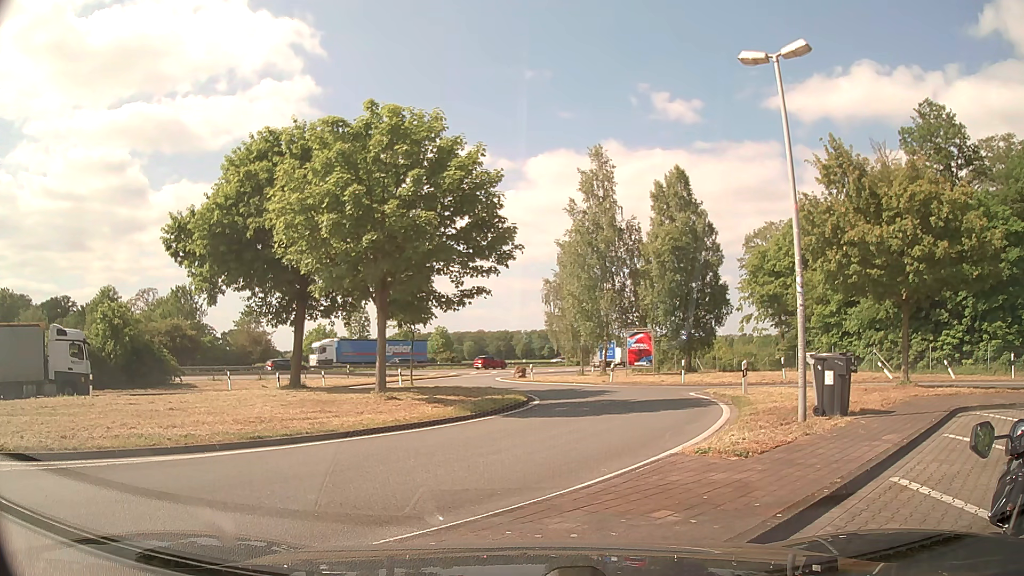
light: Day
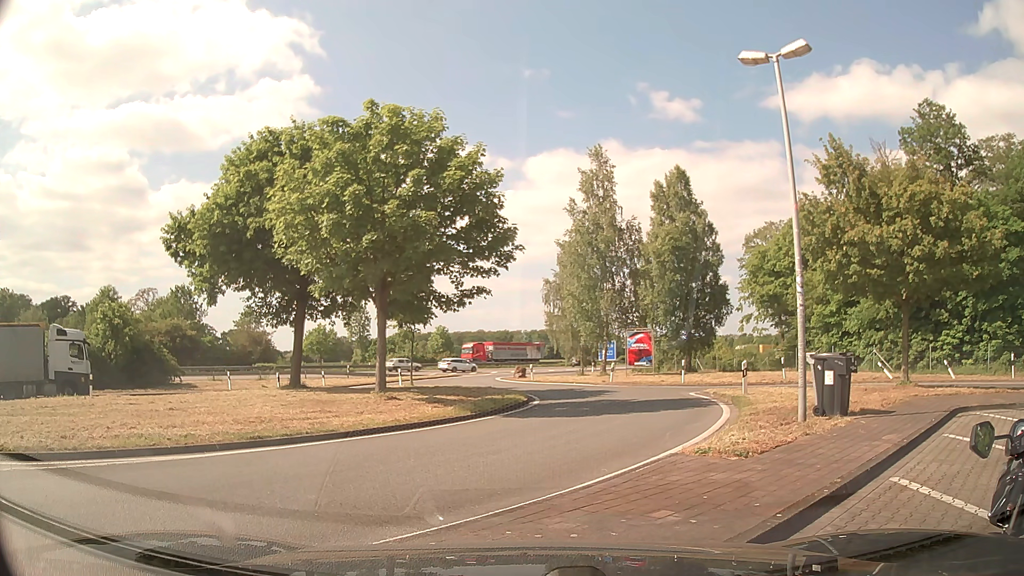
(0.0, 0.0) m; 0°
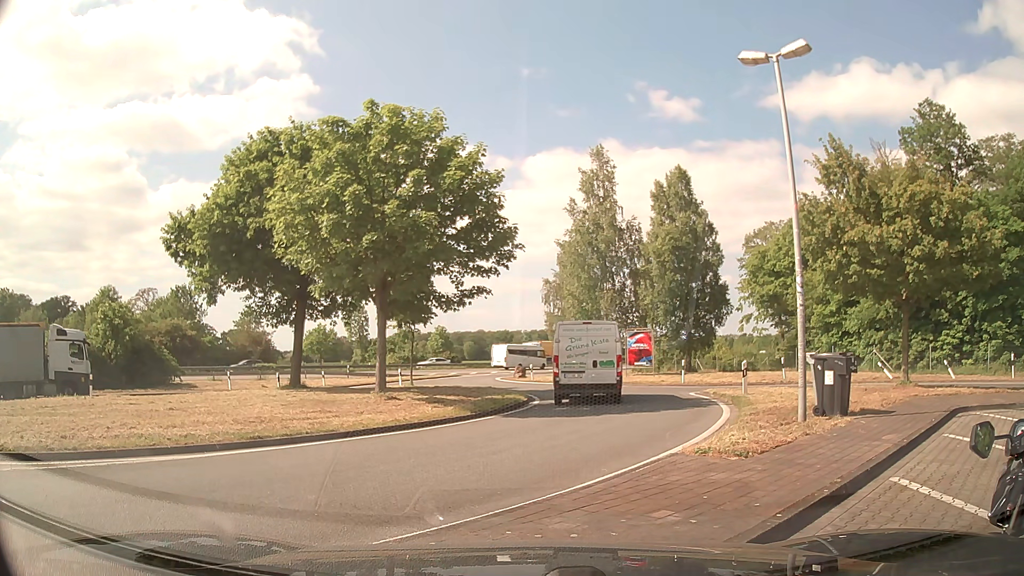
(0.0, 0.0) m; 0°
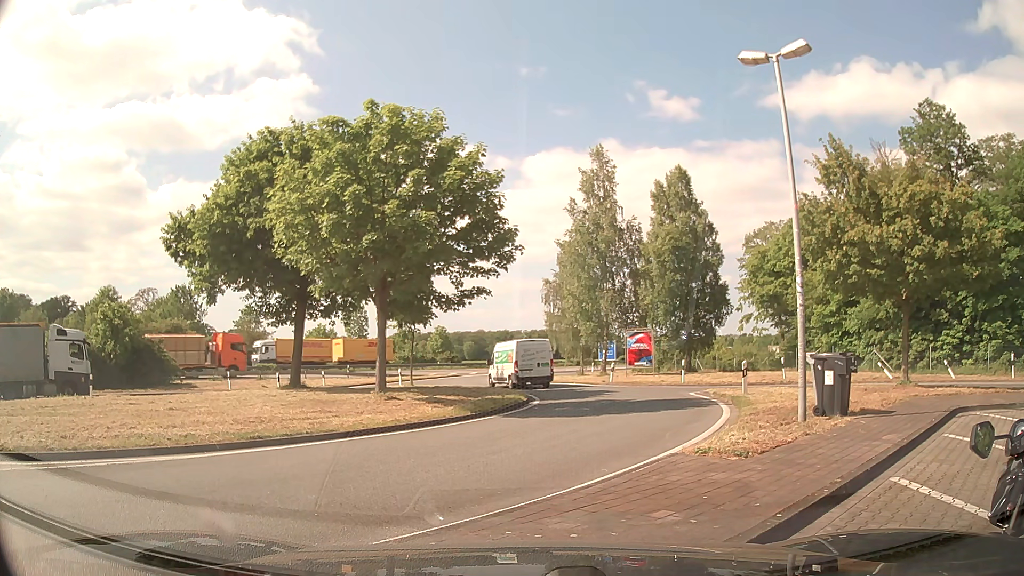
(0.0, 0.0) m; 0°
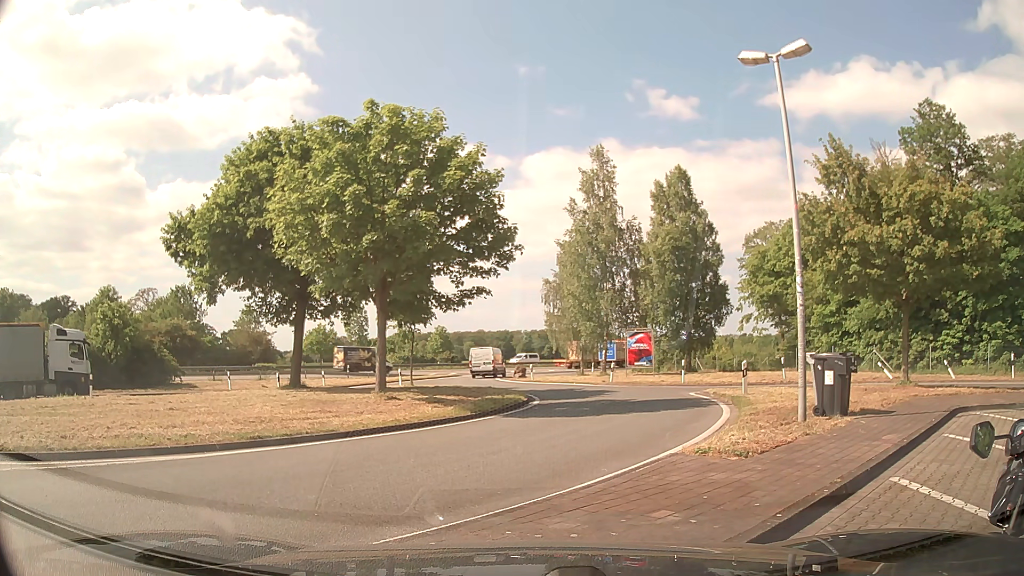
(0.0, 0.0) m; 0°
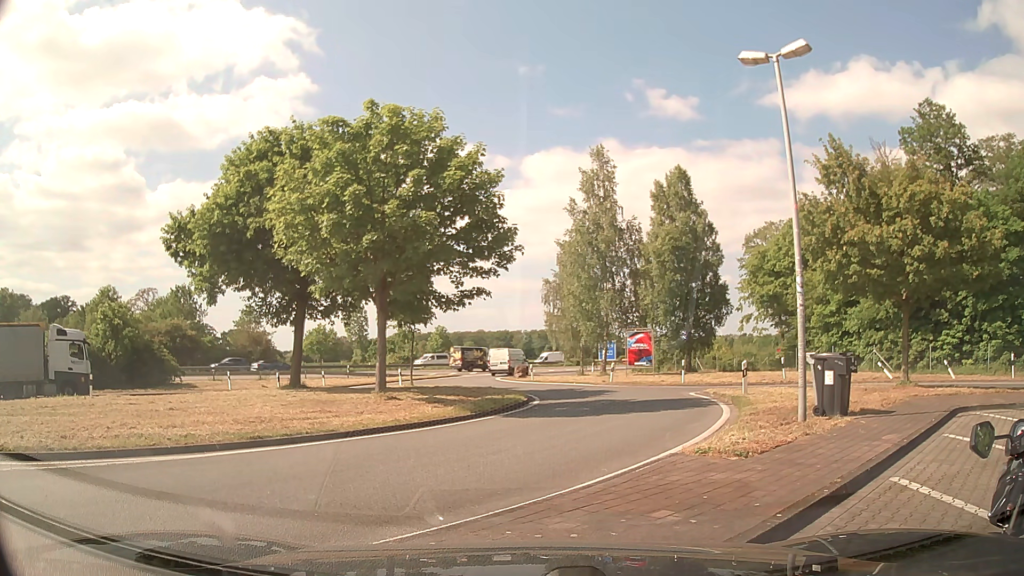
(0.0, 0.0) m; 0°
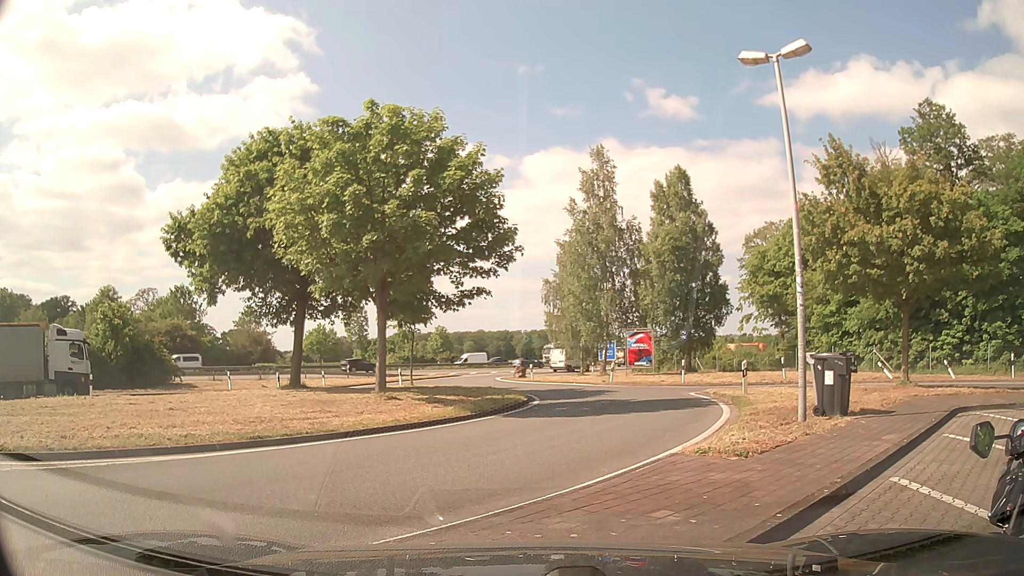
(0.0, 0.0) m; 0°
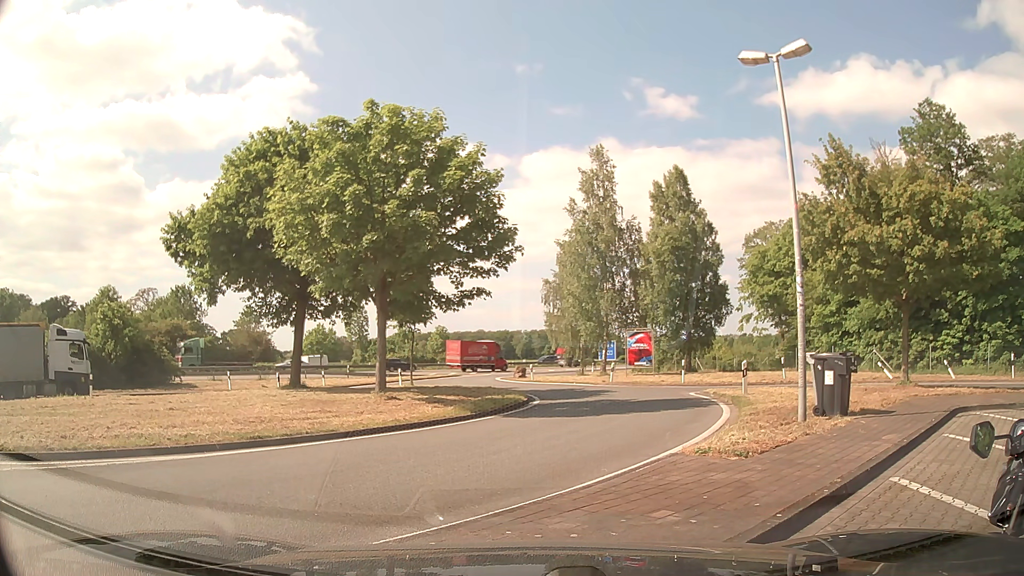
(0.0, 0.0) m; 0°
